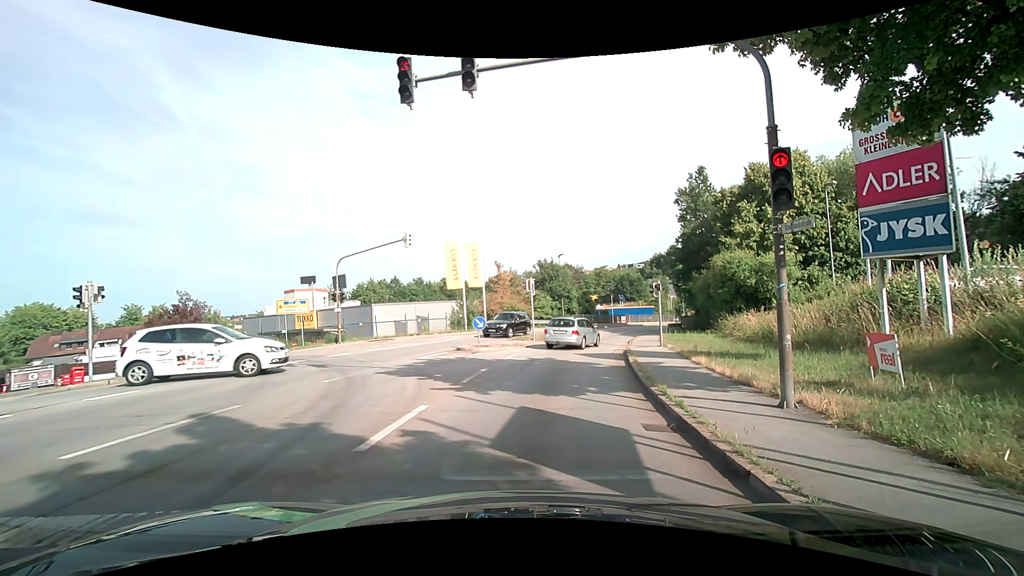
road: tertiary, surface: asphalt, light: Day
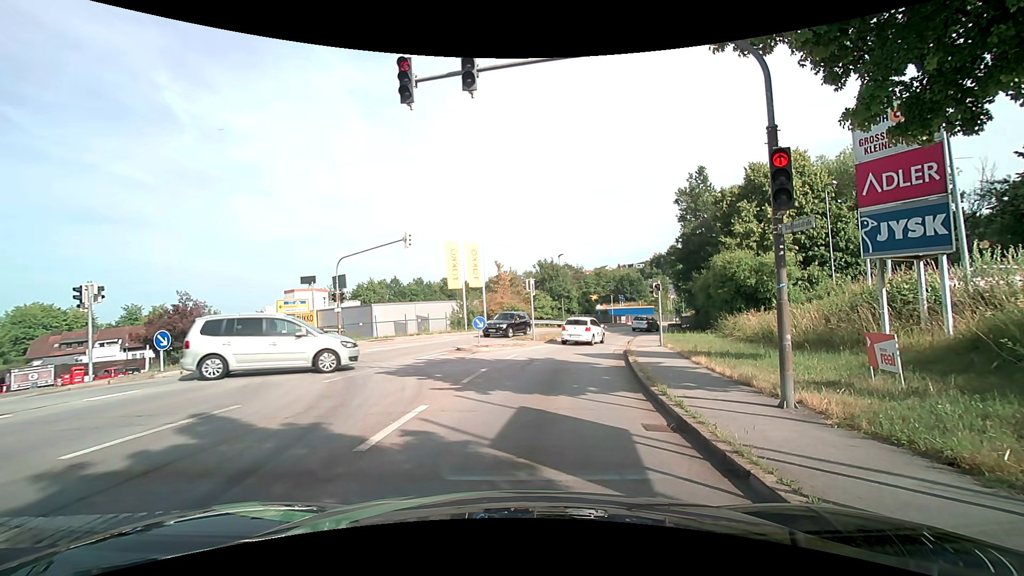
(0.0, 0.0) m; 0°
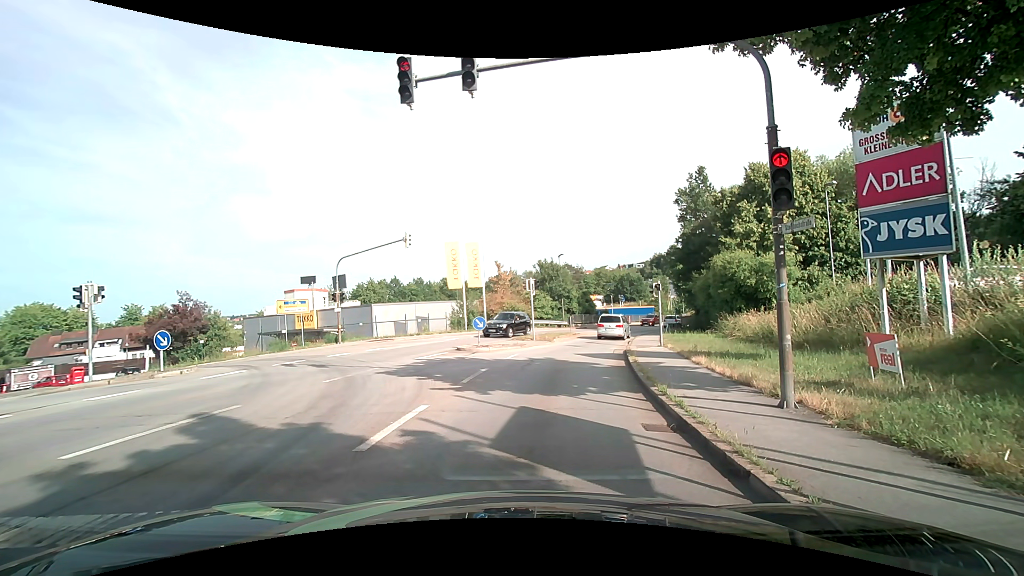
(0.0, 0.0) m; 0°
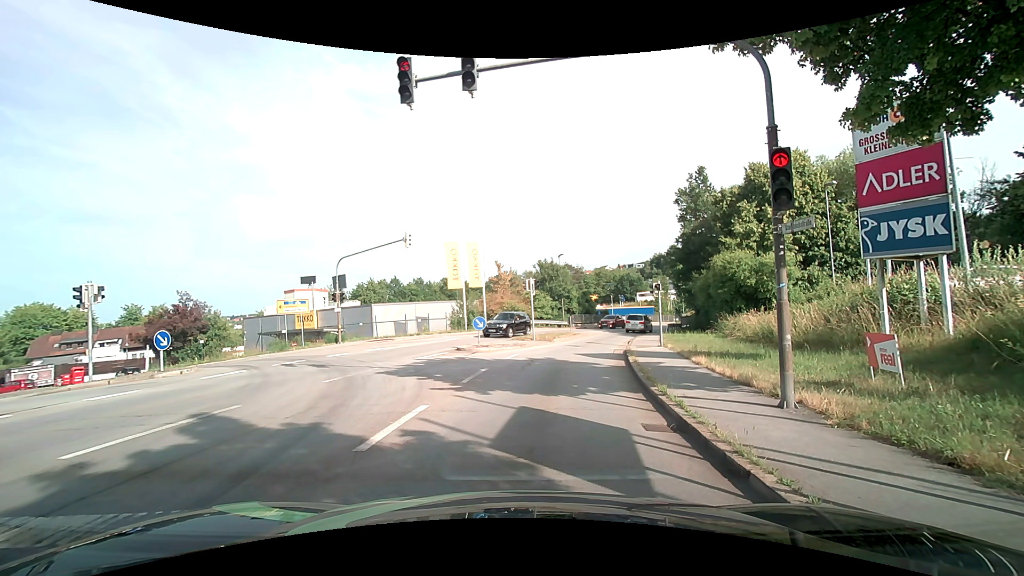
(0.0, 0.0) m; 0°
(0, +10) (+1, +20) (+3, +30) (+5, +39) (+9, +49) (+13, +58) (+18, +66) (+24, +75) (+29, +83) (+34, +92) m
